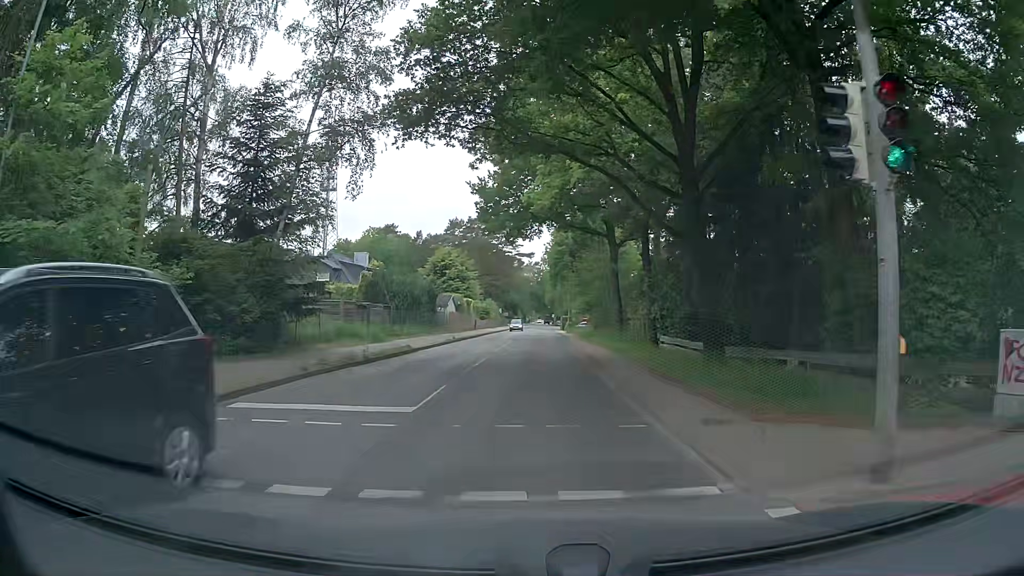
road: tertiary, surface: asphalt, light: Day
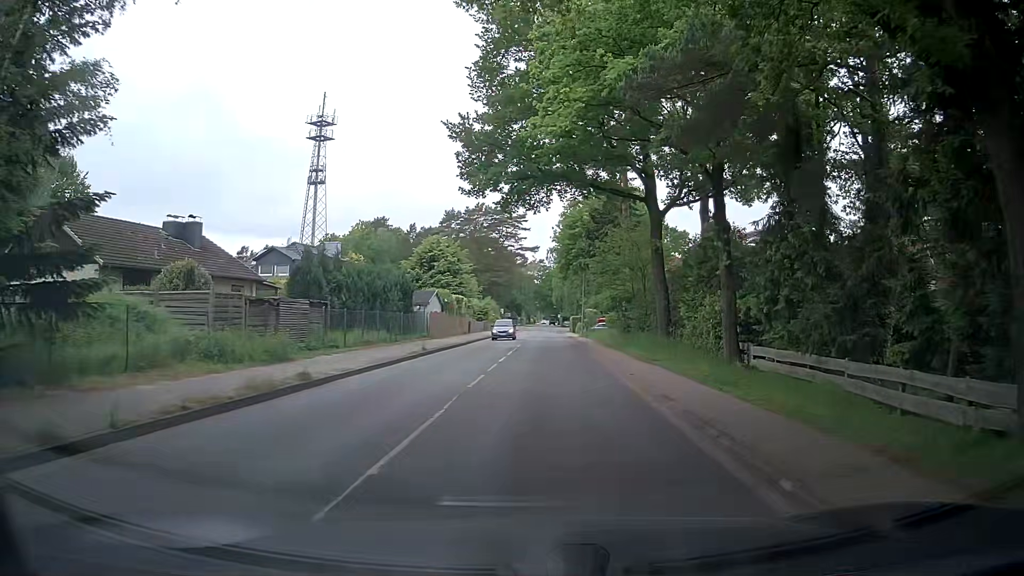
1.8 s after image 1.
(0.0, +13.6) m; 0°
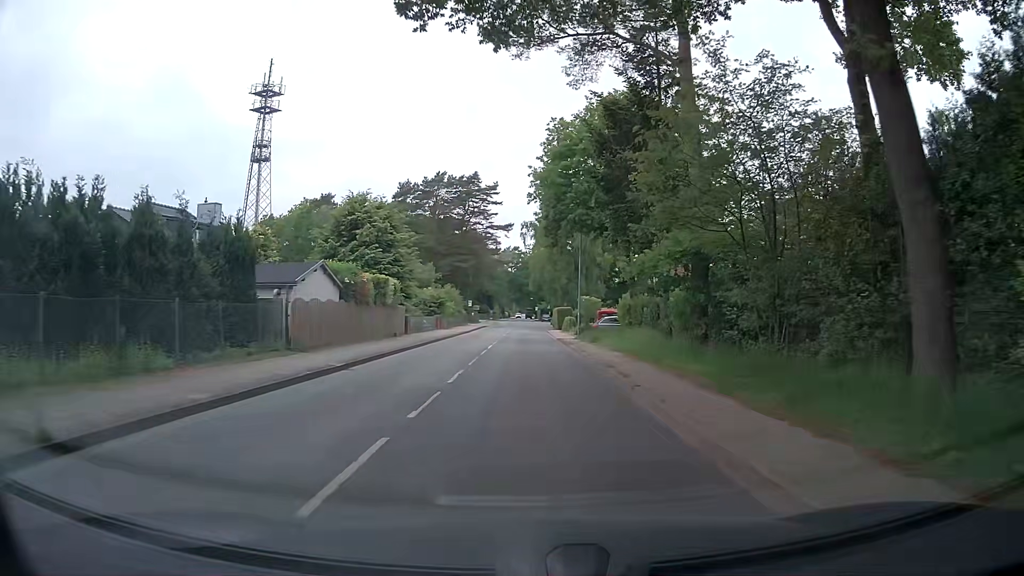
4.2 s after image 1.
(+0.6, +22.1) m; +2°
(0, +10) (0, +20) (0, +30) (0, +40) (0, +50) (0, +60) (+1, +70) (+1, +80) (+1, +90) (+1, +100) m
